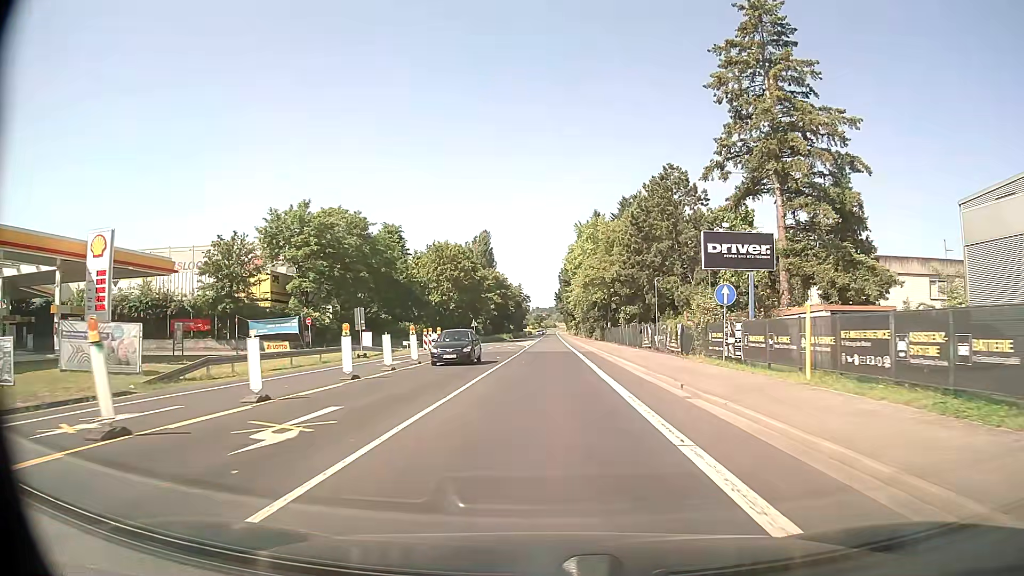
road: secondary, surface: asphalt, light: Day
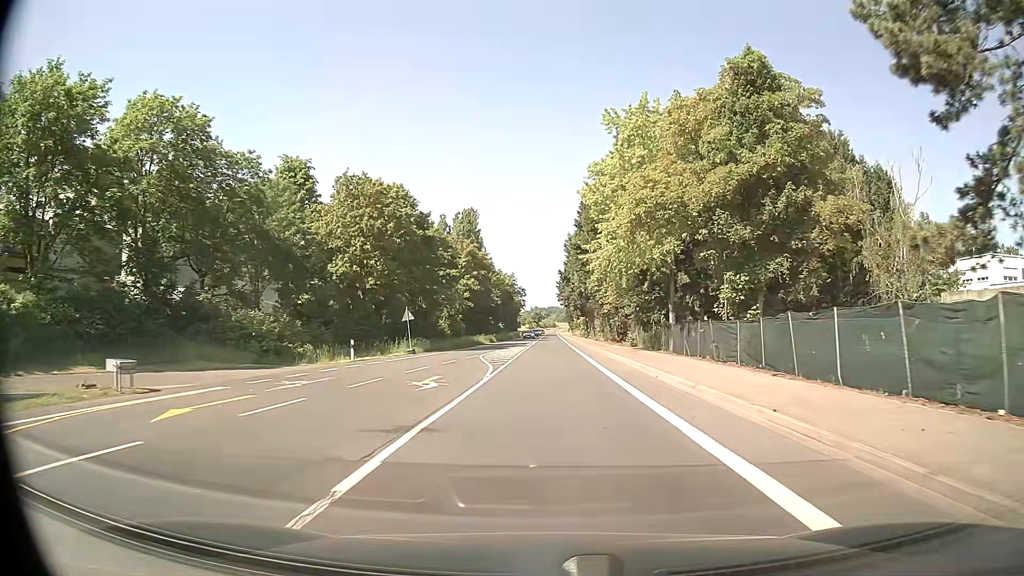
(0.0, +39.6) m; 0°
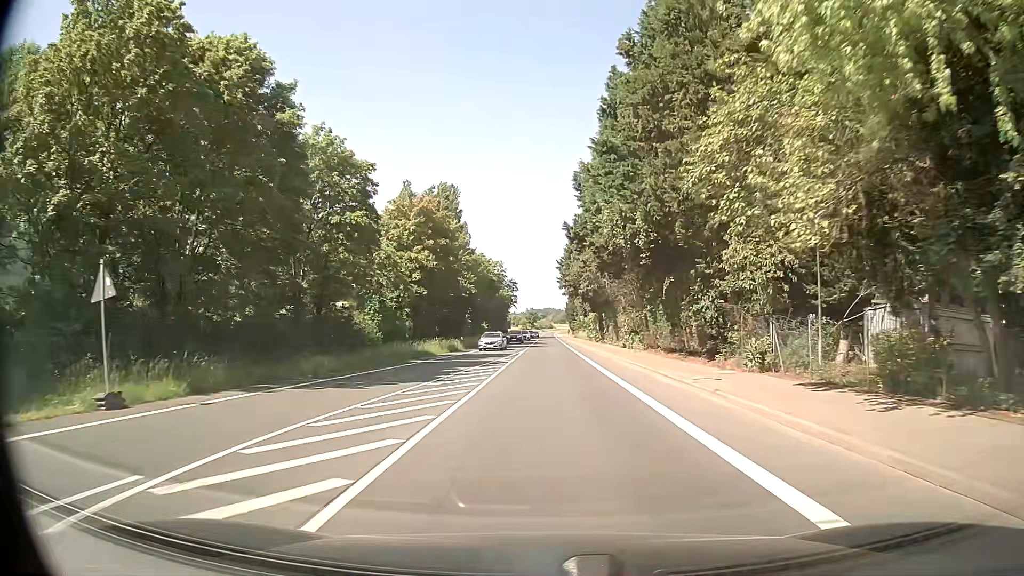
(+0.3, +31.7) m; 0°
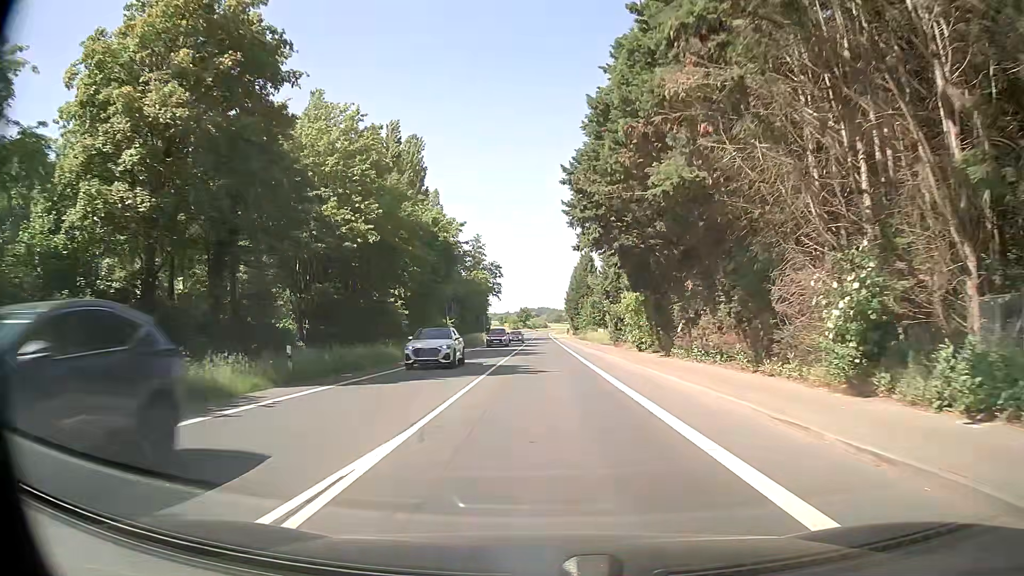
(+0.3, +39.6) m; +1°
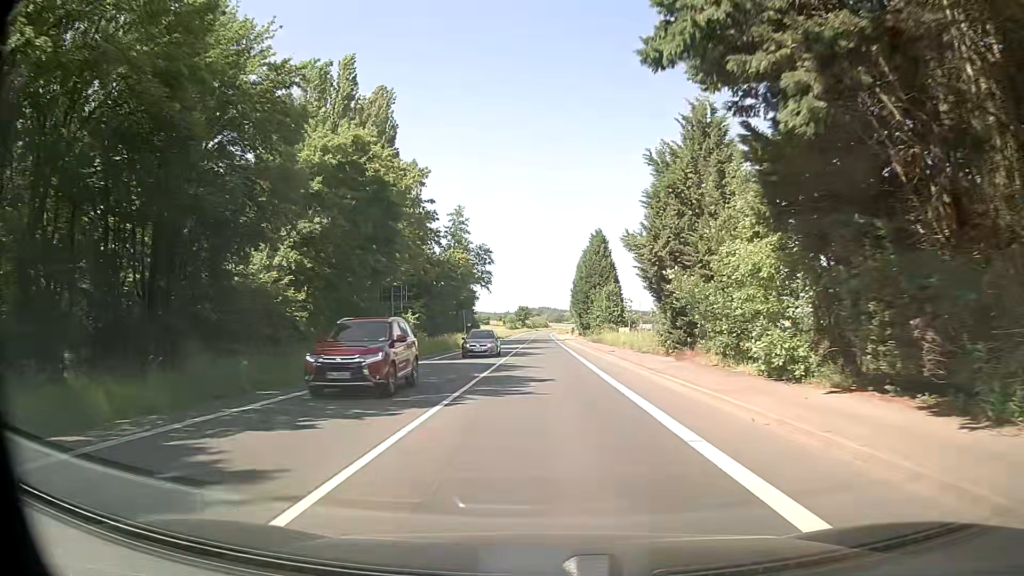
(-0.1, +23.7) m; 0°
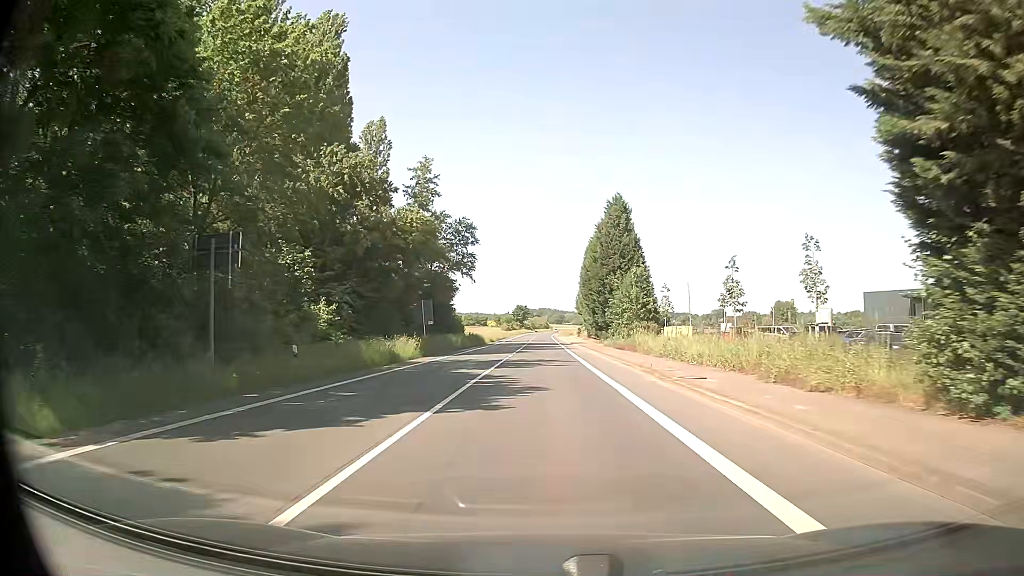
(+0.1, +23.7) m; 0°
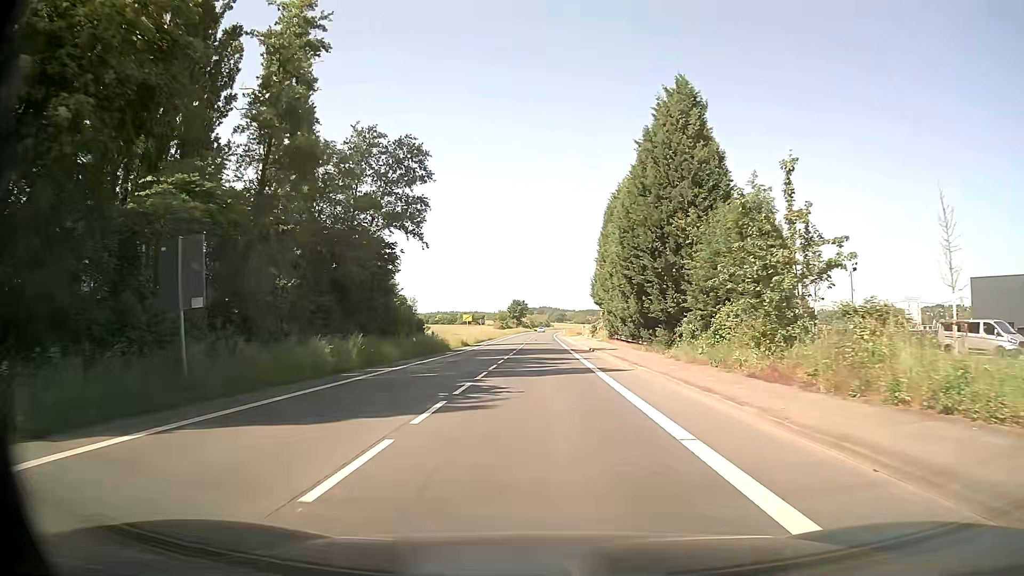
(+0.2, +31.6) m; +1°
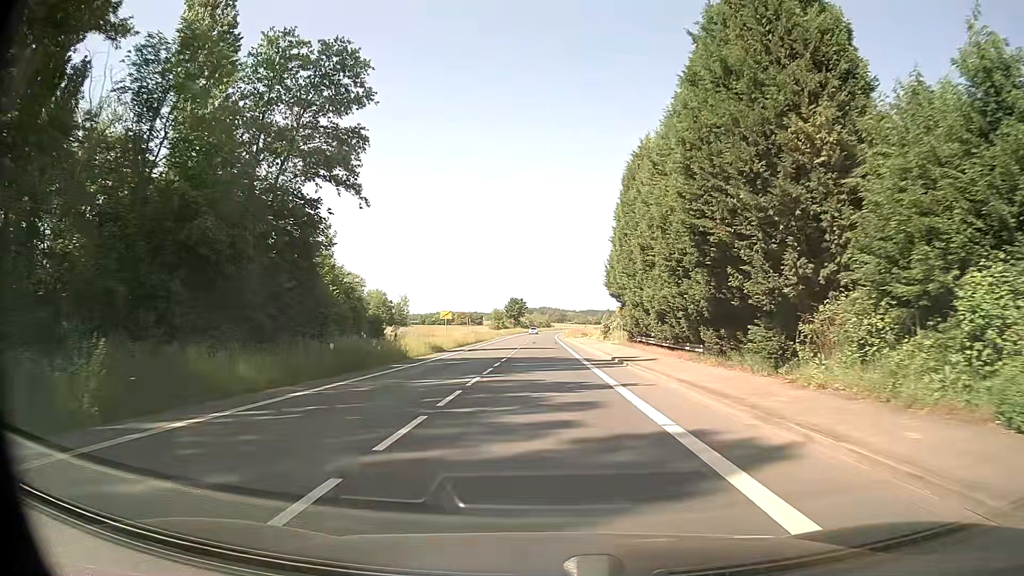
(-0.1, +15.8) m; 0°
(0, +10) (0, +20) (0, +30) (0, +40) (0, +50) (0, +60) (0, +70) (0, +80) (0, +90) (0, +100) m
